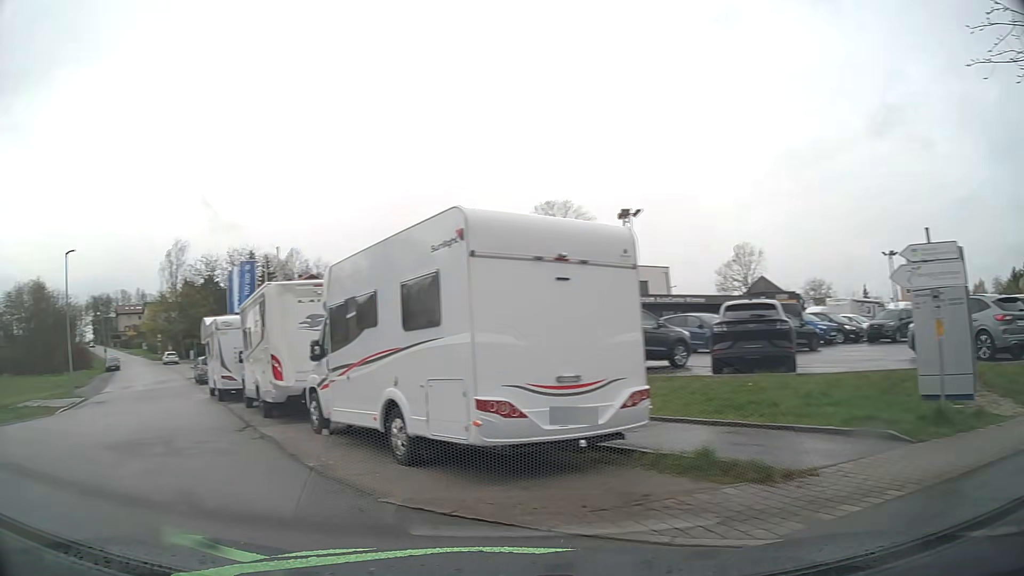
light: Day
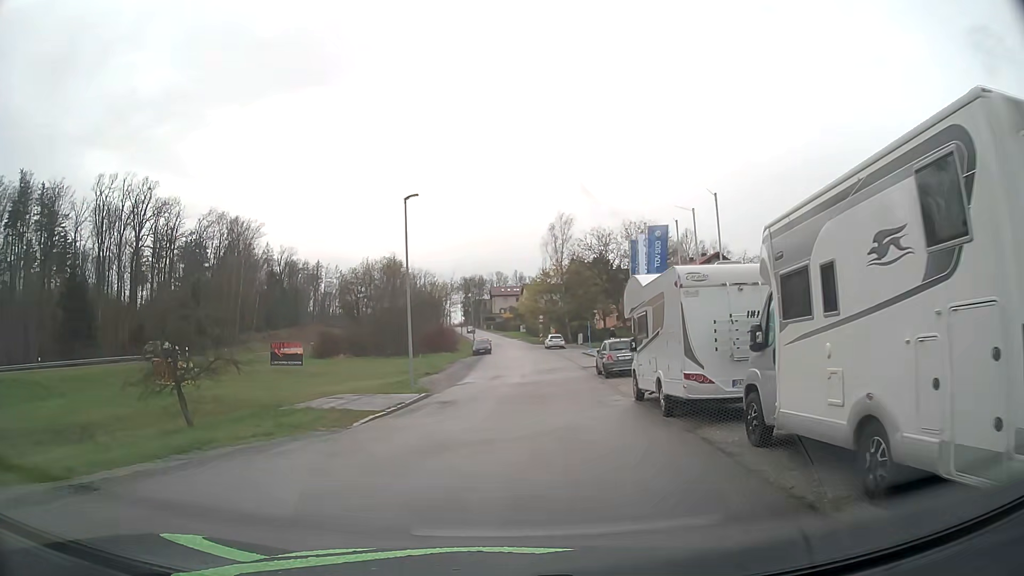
(-4.7, +9.8) m; -33°
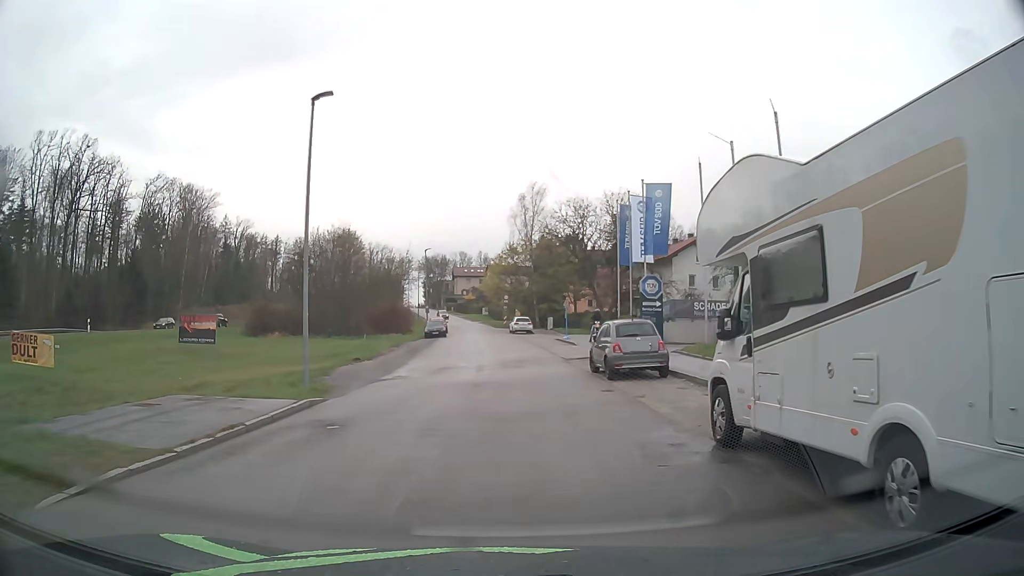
(+0.3, +9.8) m; +4°
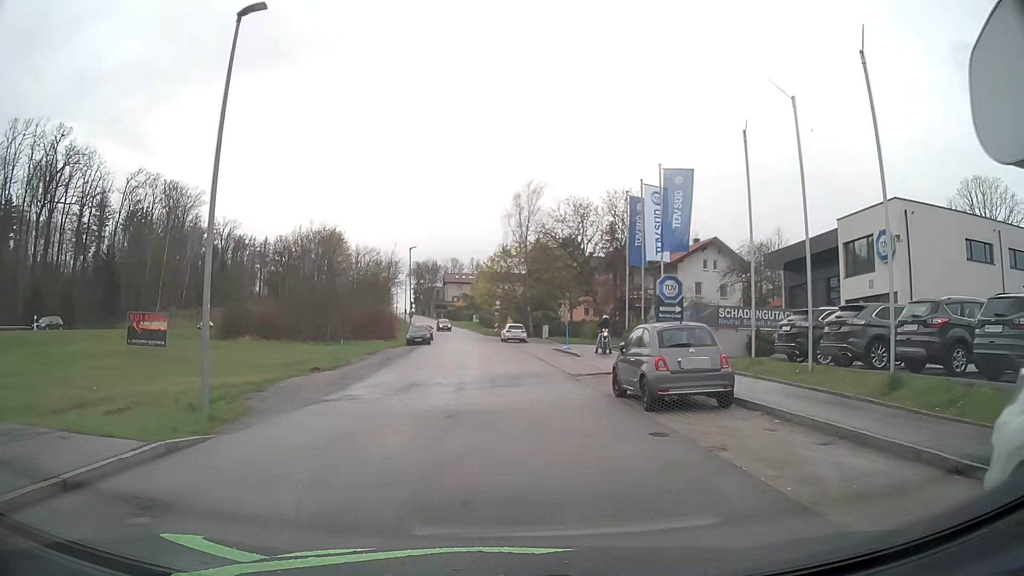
(0.0, +5.6) m; +1°
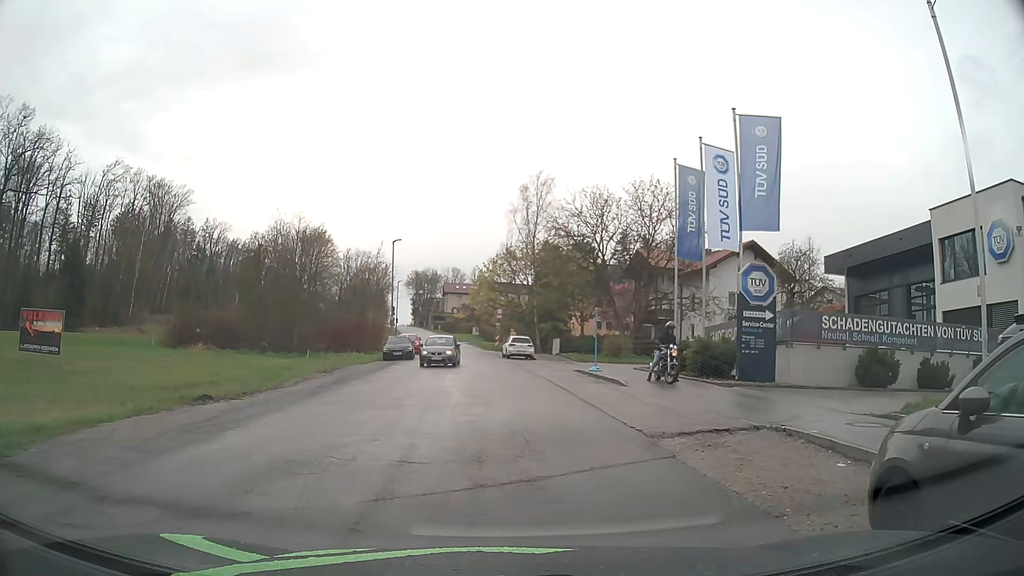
(0.0, +10.3) m; -1°
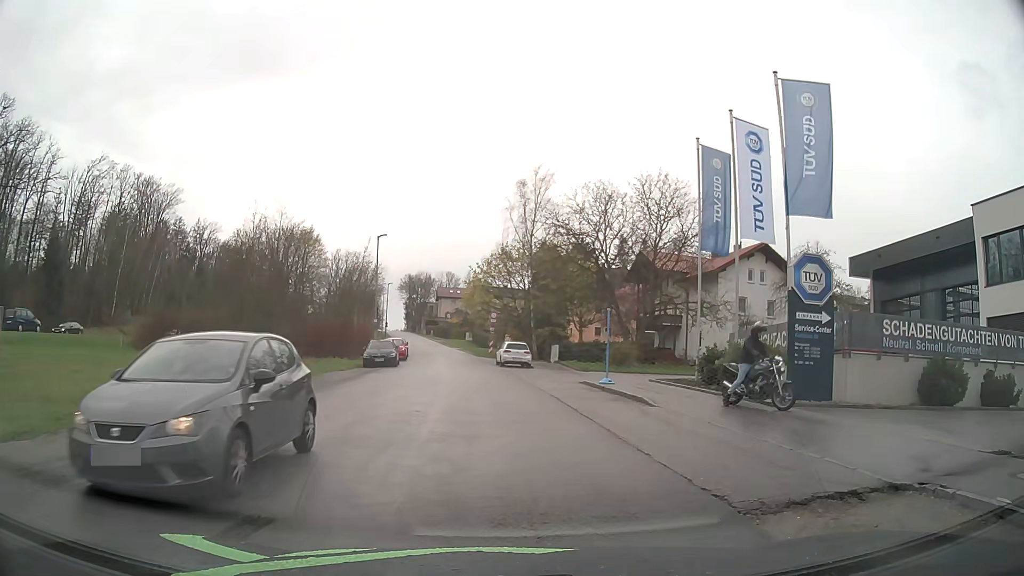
(0.0, +4.0) m; -1°
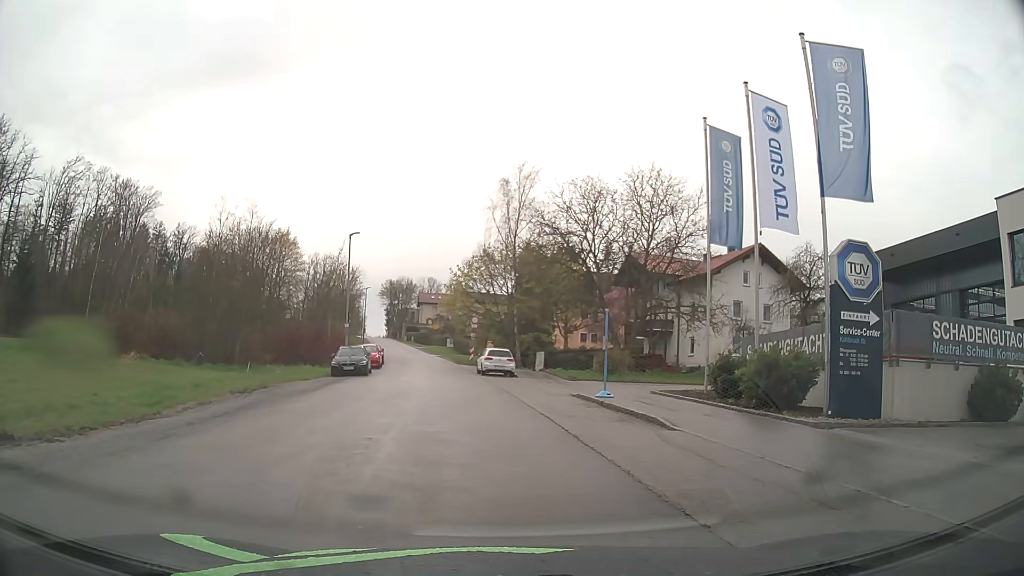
(+0.1, +3.1) m; +2°
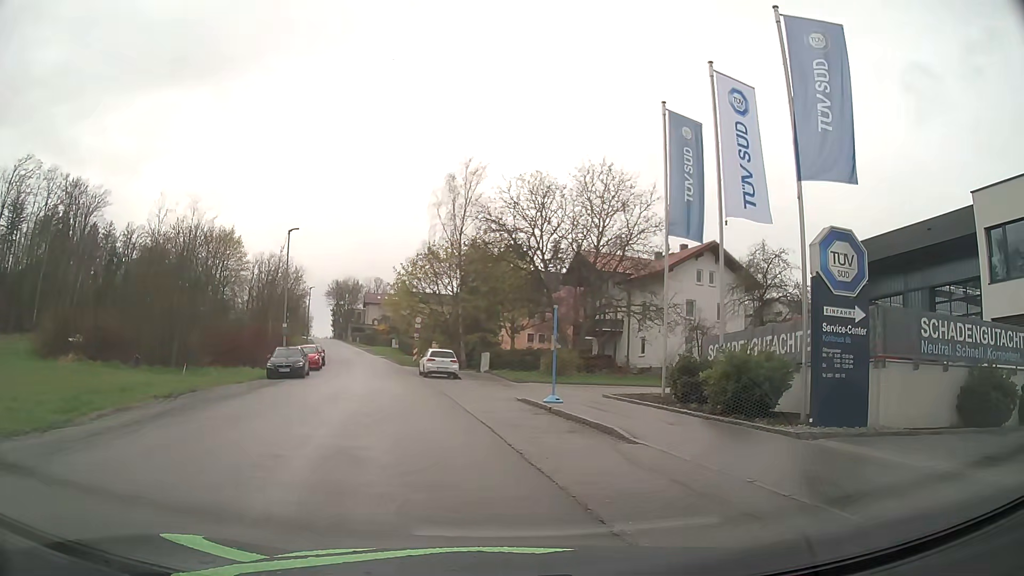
(+0.1, +1.6) m; +7°
